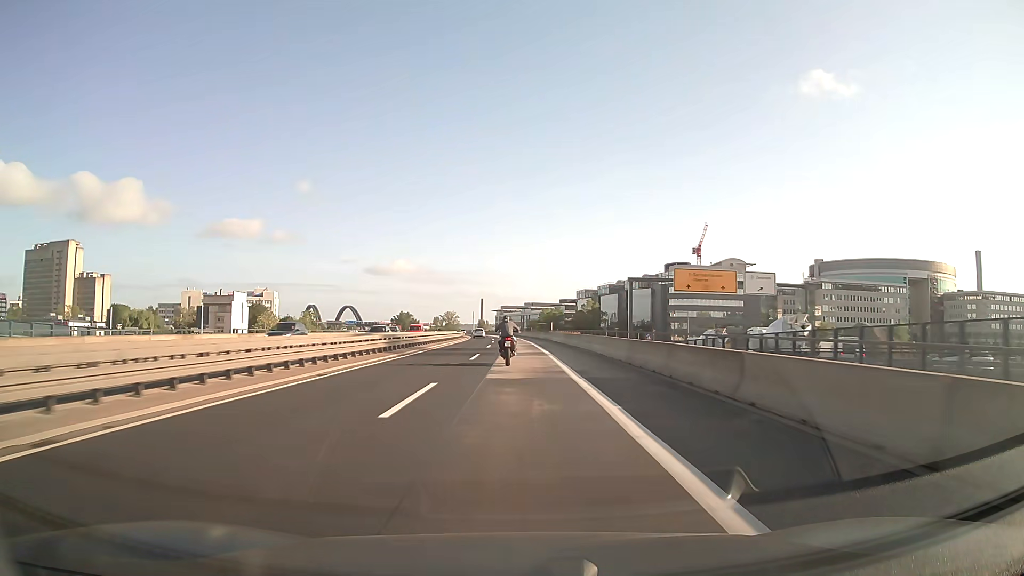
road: motorway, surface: asphalt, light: Day
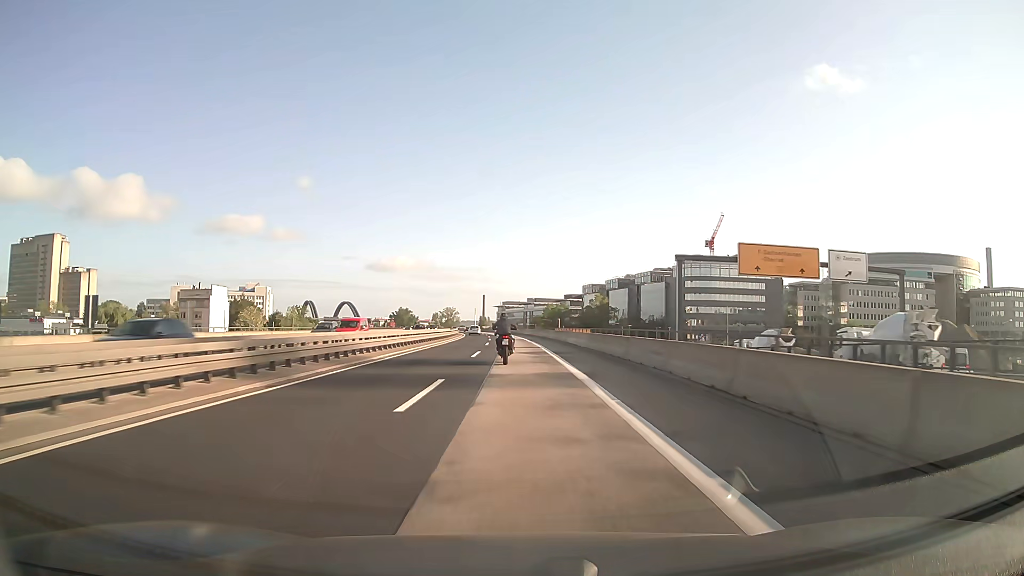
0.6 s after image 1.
(-0.1, +17.4) m; 0°
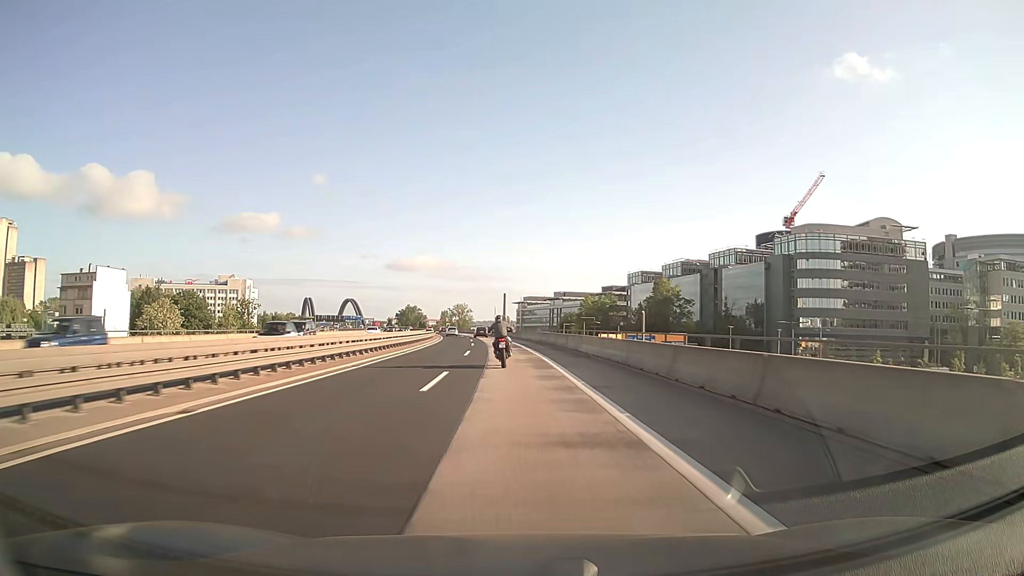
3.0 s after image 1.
(-0.7, +67.6) m; -2°
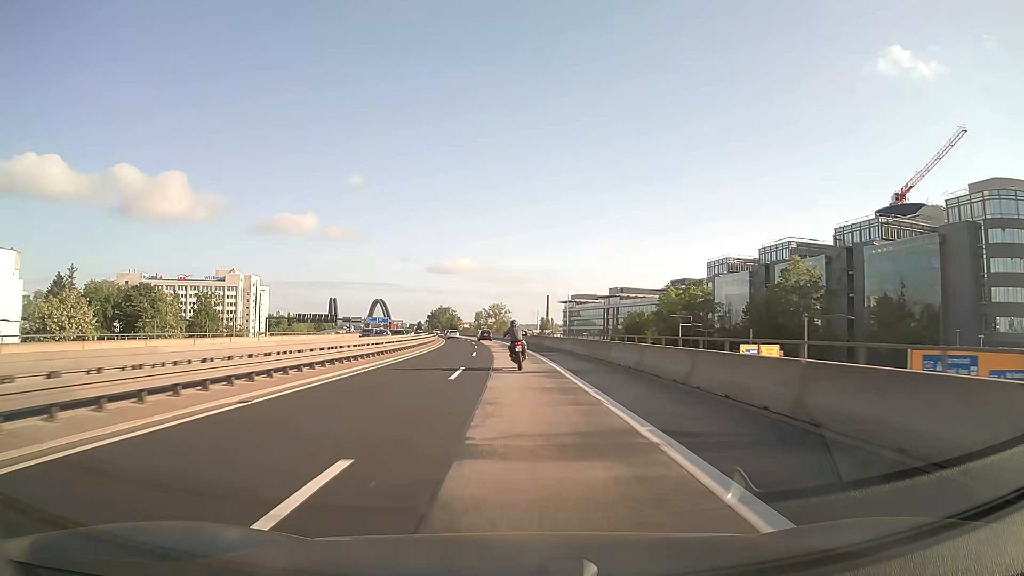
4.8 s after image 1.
(-1.4, +49.2) m; -3°
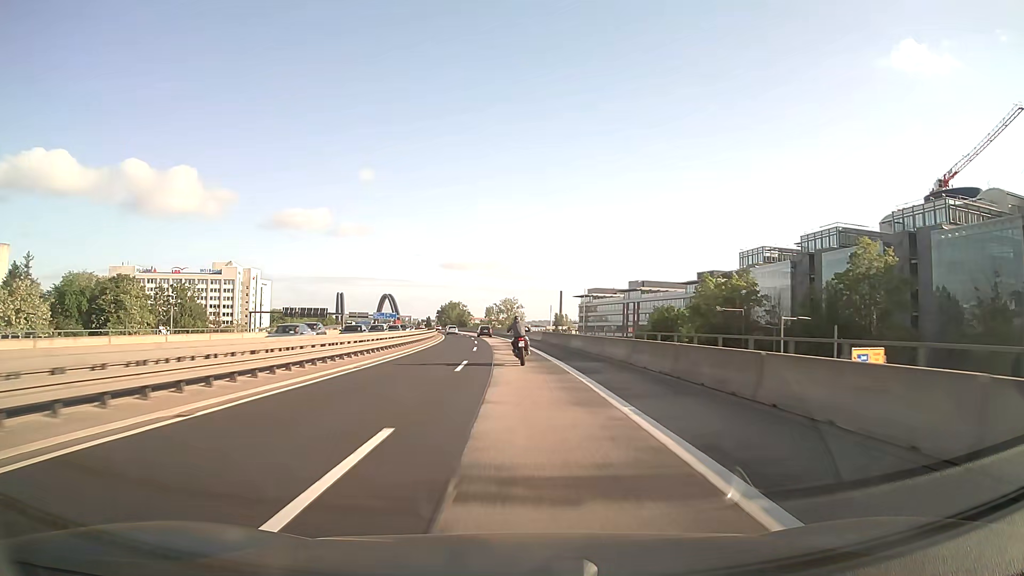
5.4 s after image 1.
(-0.2, +16.1) m; -1°
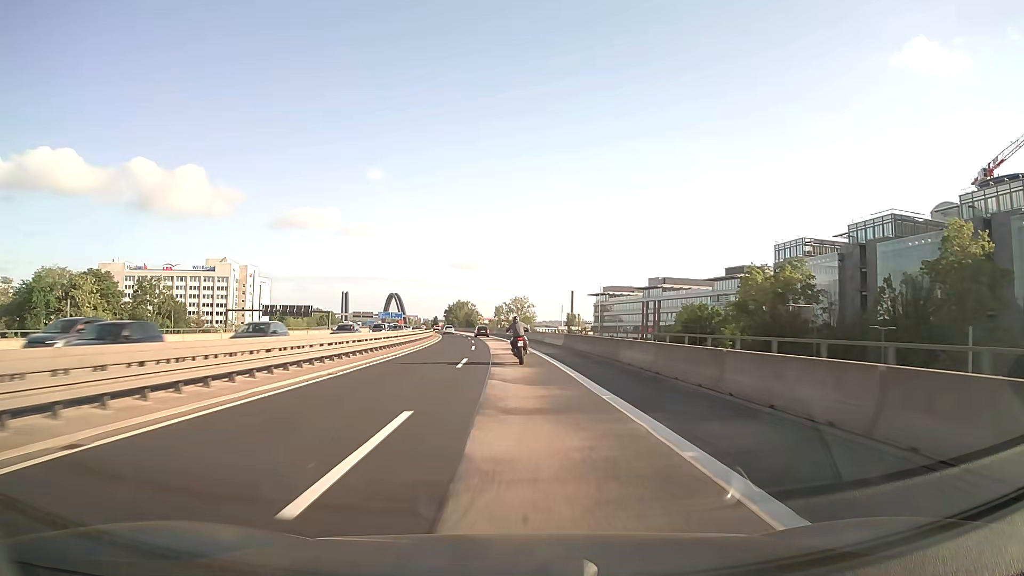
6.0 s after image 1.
(-0.1, +16.0) m; -1°
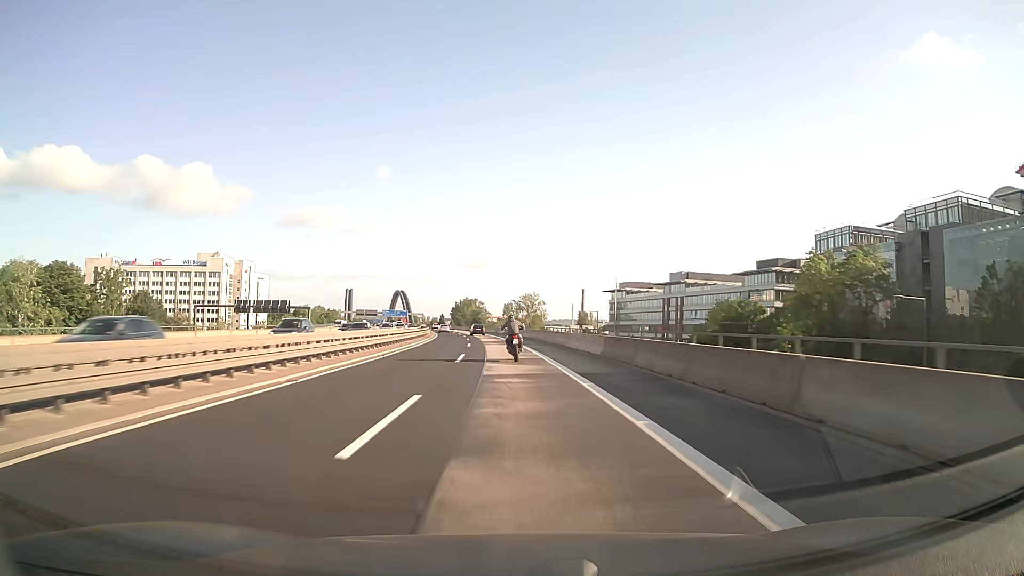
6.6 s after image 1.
(-0.1, +15.9) m; -1°
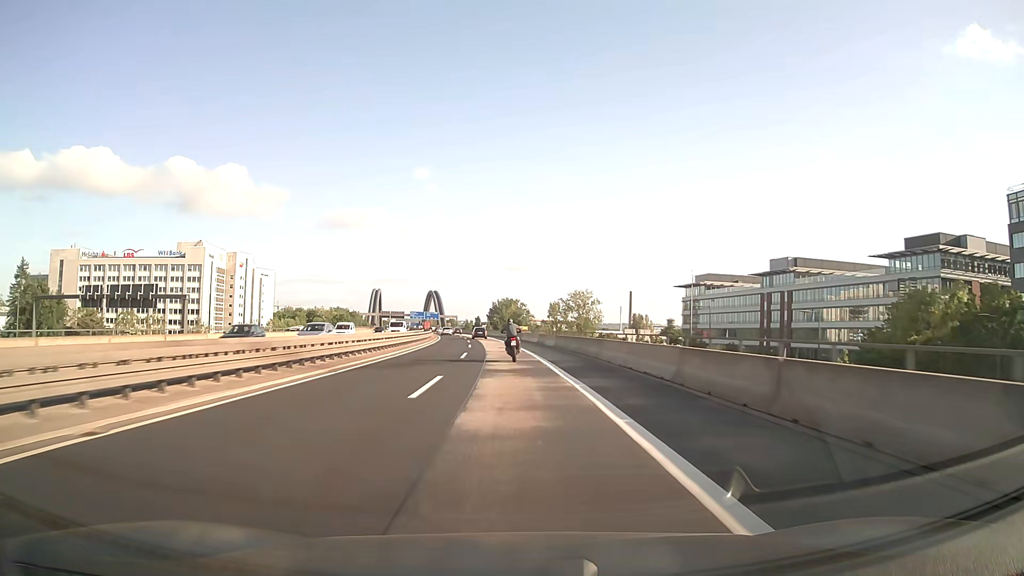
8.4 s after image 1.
(-1.4, +47.6) m; -4°
(0, +10) (0, +20) (-1, +30) (-1, +40) (-2, +50) (-2, +60) (-3, +70) (-4, +80) (-5, +90) (-6, +100) m
